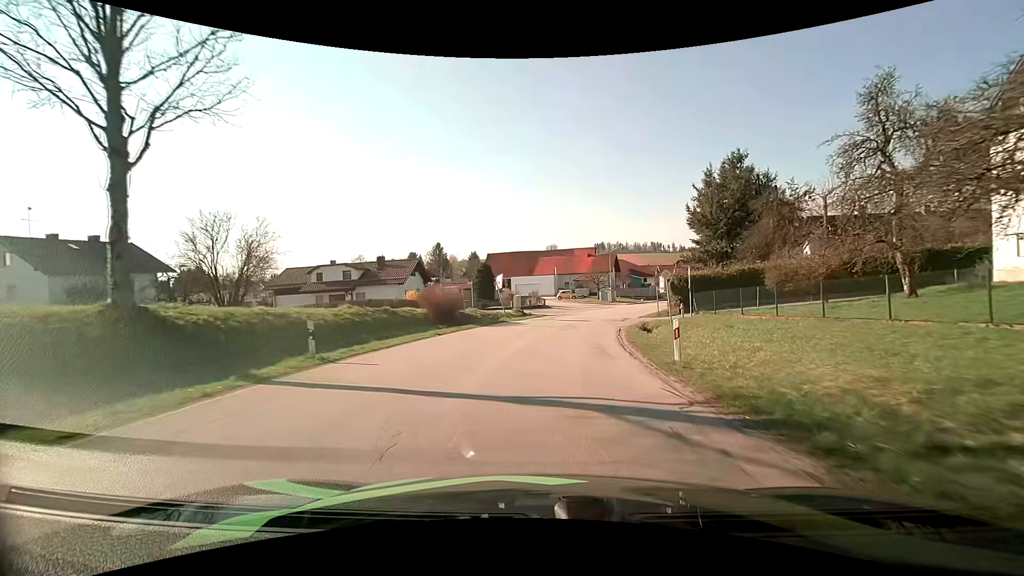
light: Day
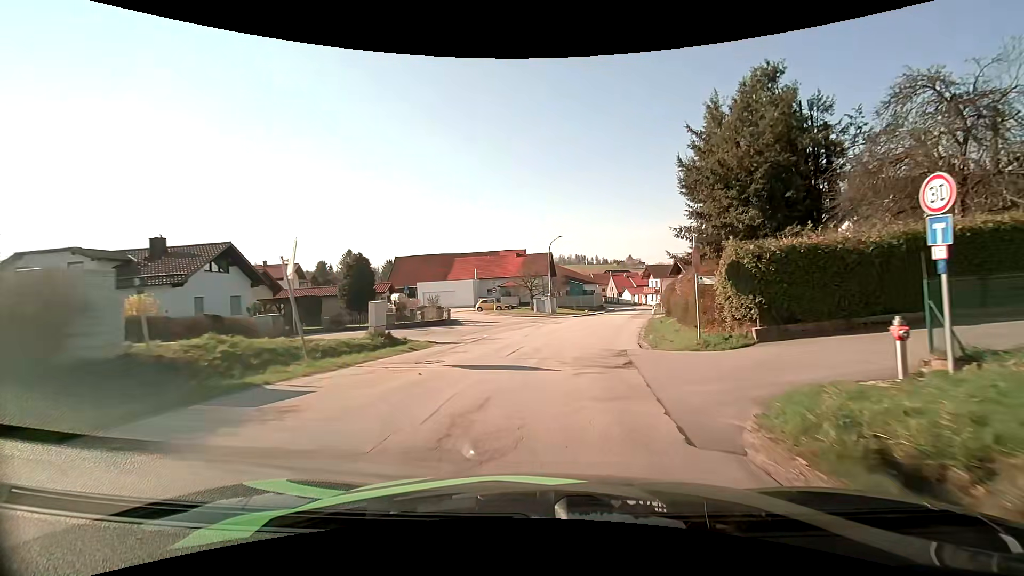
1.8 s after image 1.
(+1.6, +22.3) m; +8°
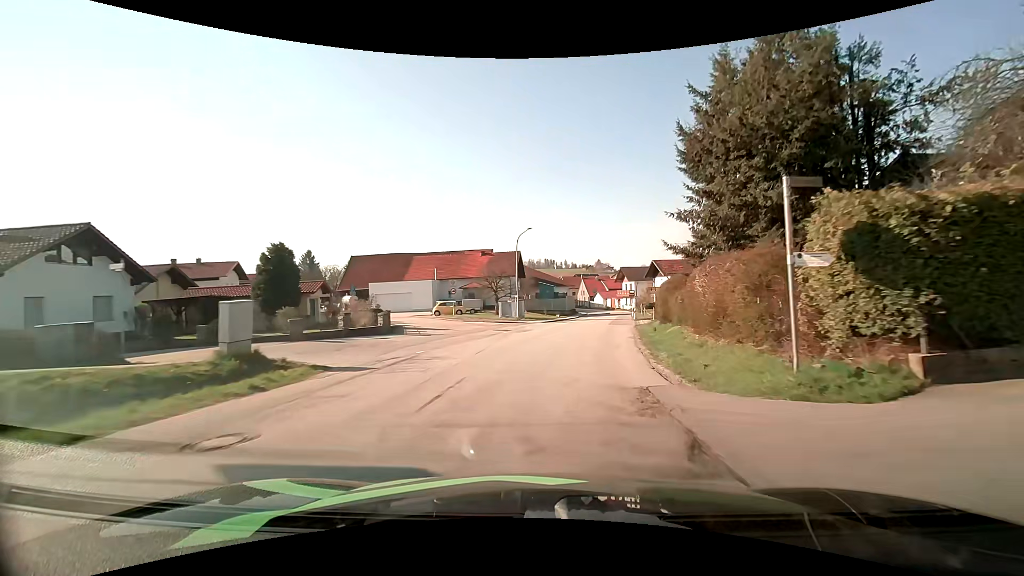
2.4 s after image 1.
(+0.2, +7.3) m; +4°
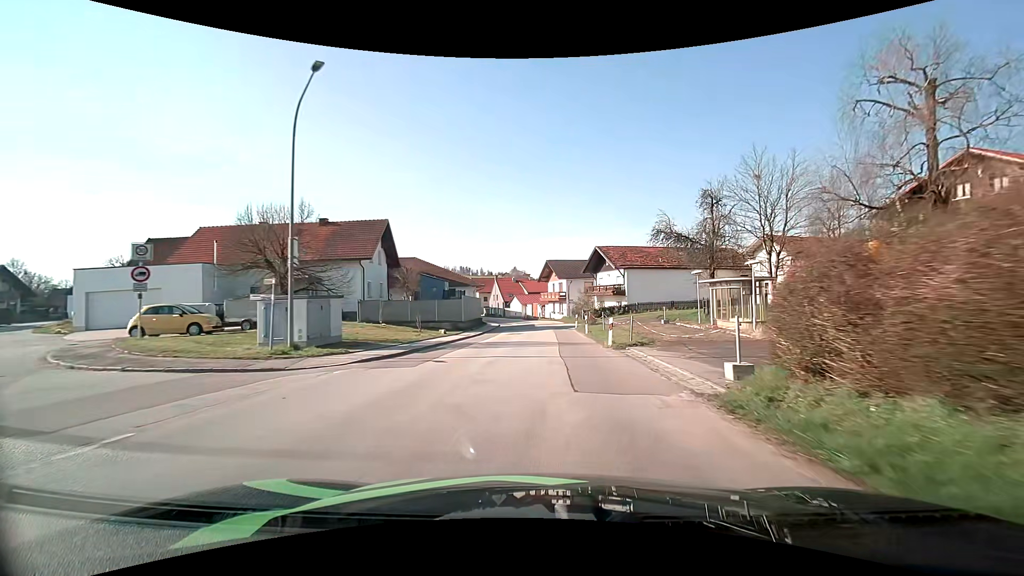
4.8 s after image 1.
(+2.8, +28.7) m; +9°
